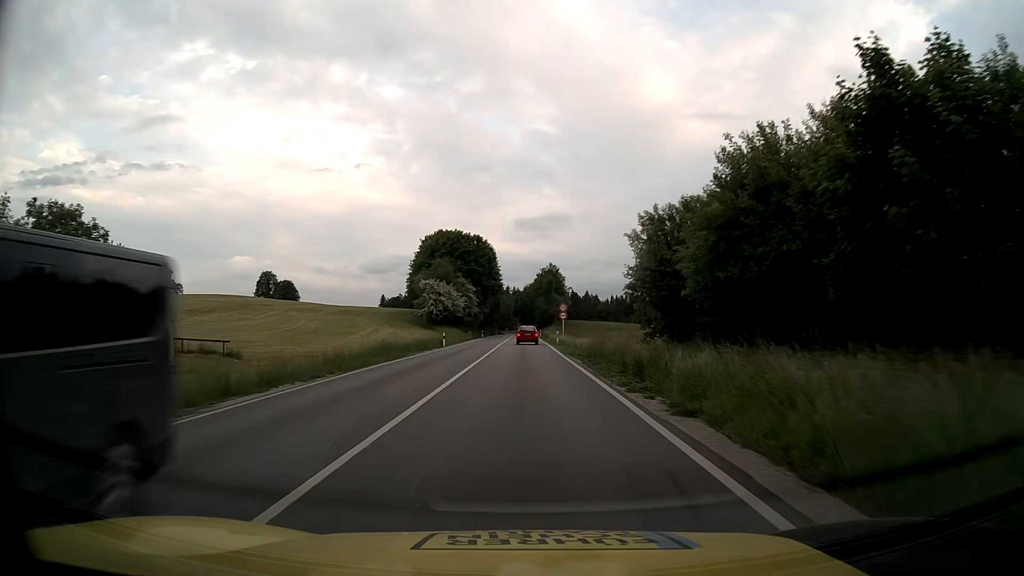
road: primary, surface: asphalt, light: Day
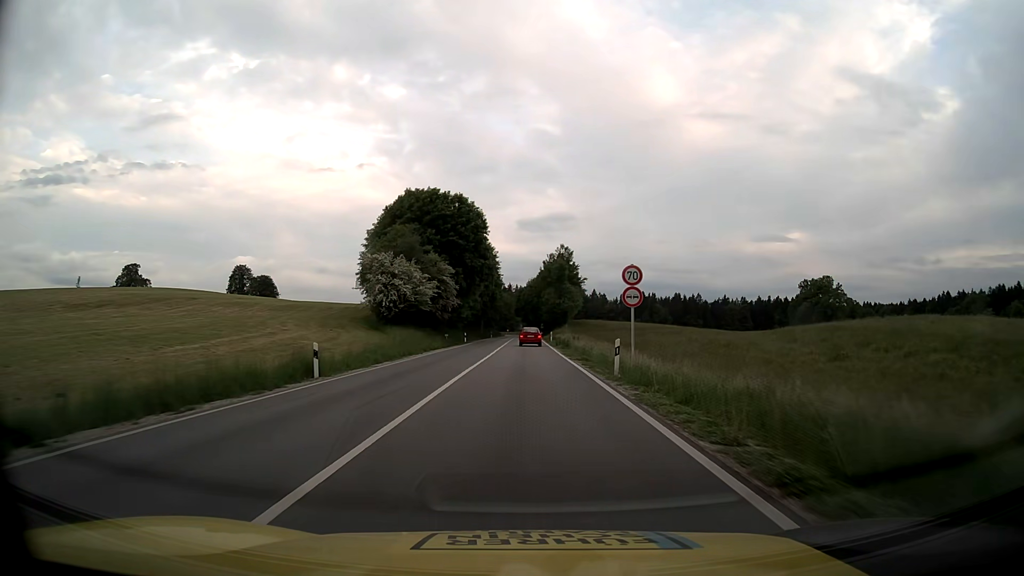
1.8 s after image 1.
(-0.1, +33.3) m; 0°
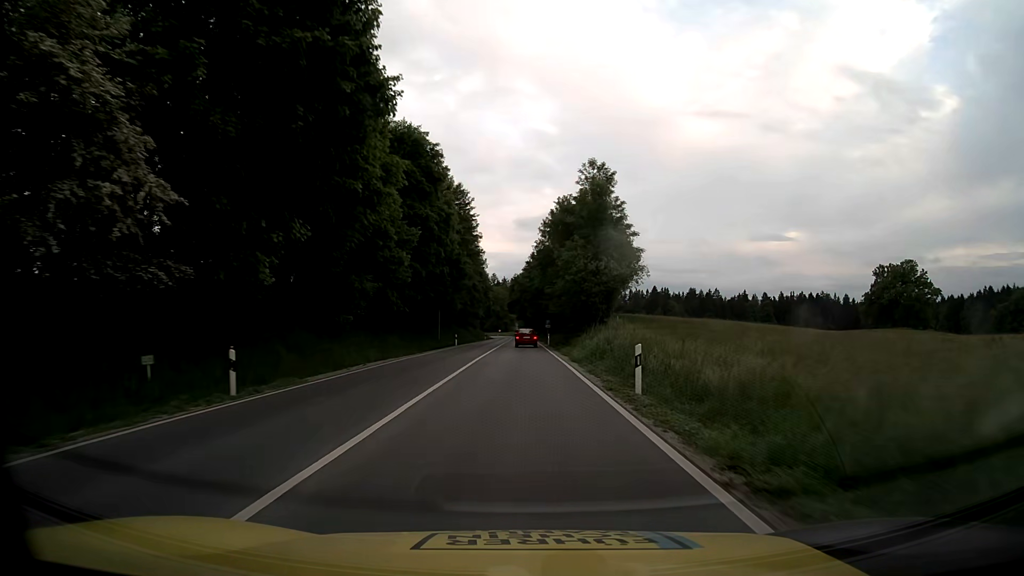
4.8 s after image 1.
(+0.1, +55.4) m; 0°
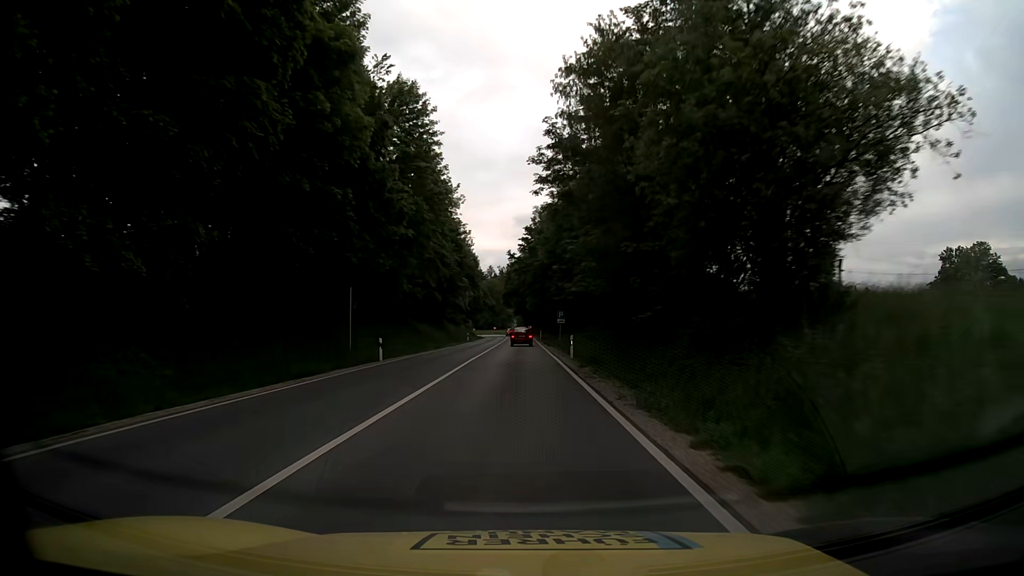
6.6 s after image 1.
(0.0, +33.2) m; 0°
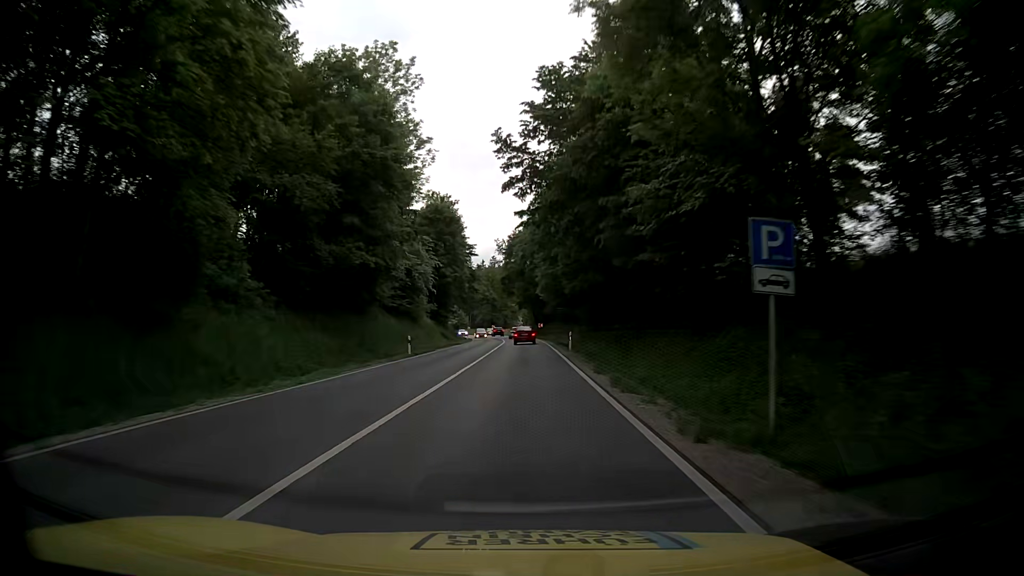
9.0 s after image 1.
(-0.4, +44.4) m; 0°
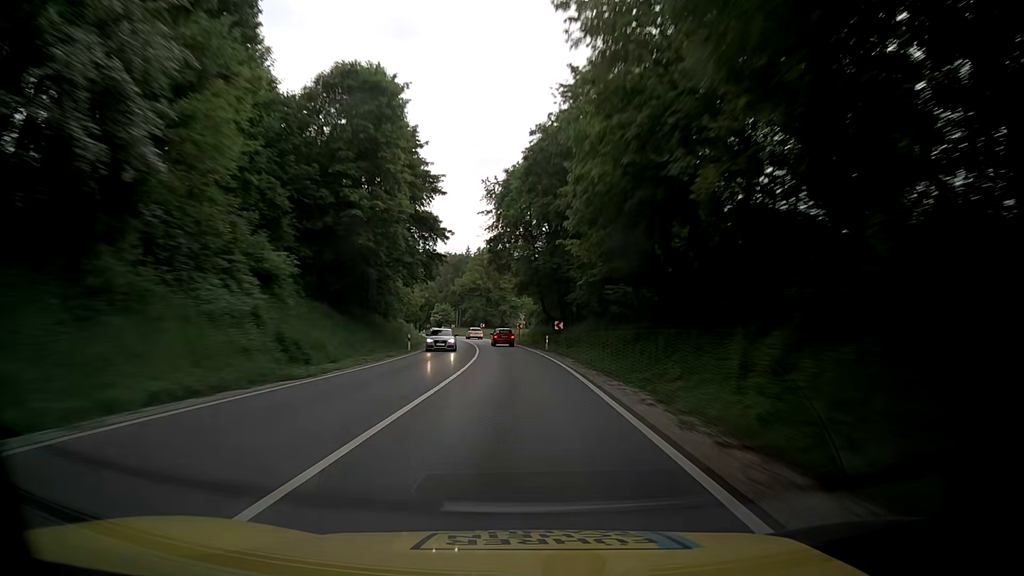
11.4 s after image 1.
(-0.2, +44.5) m; -1°
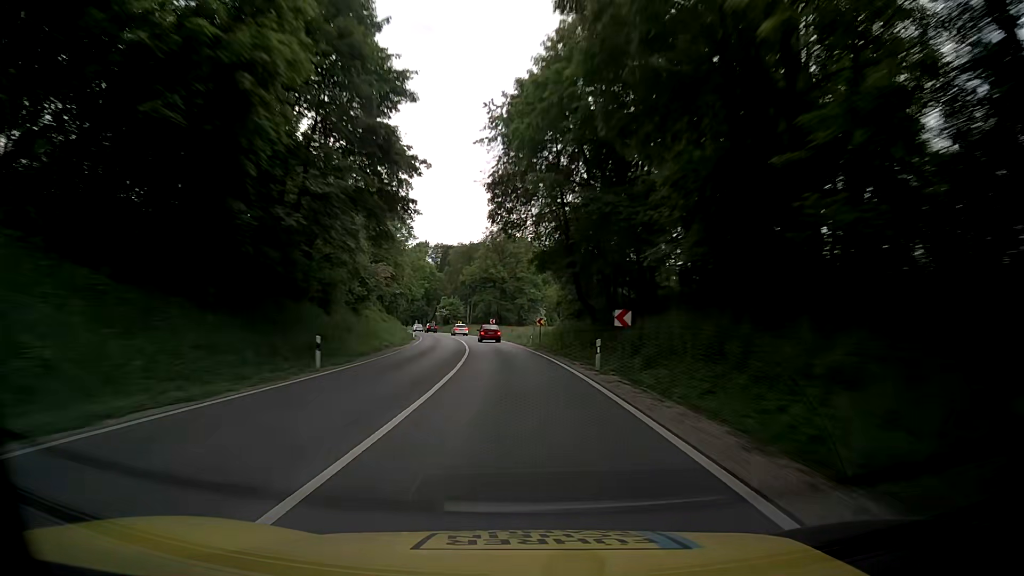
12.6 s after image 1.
(-0.2, +22.2) m; -2°
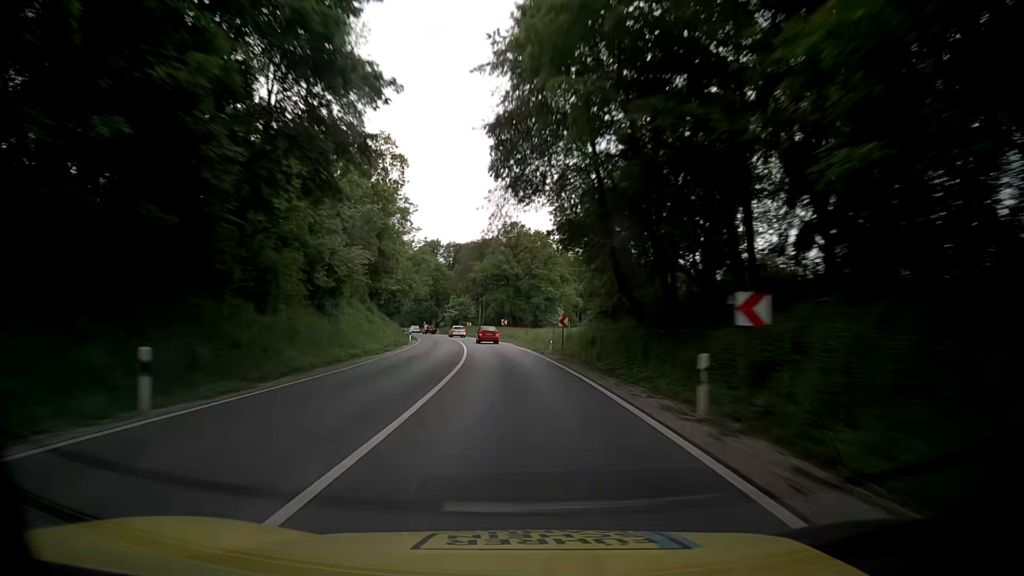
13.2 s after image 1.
(0.0, +11.1) m; 0°
(0, +10) (0, +20) (-1, +30) (-2, +40) (-3, +50) (-4, +60) (-5, +70) (-7, +80) (-9, +89) (-11, +99) m
